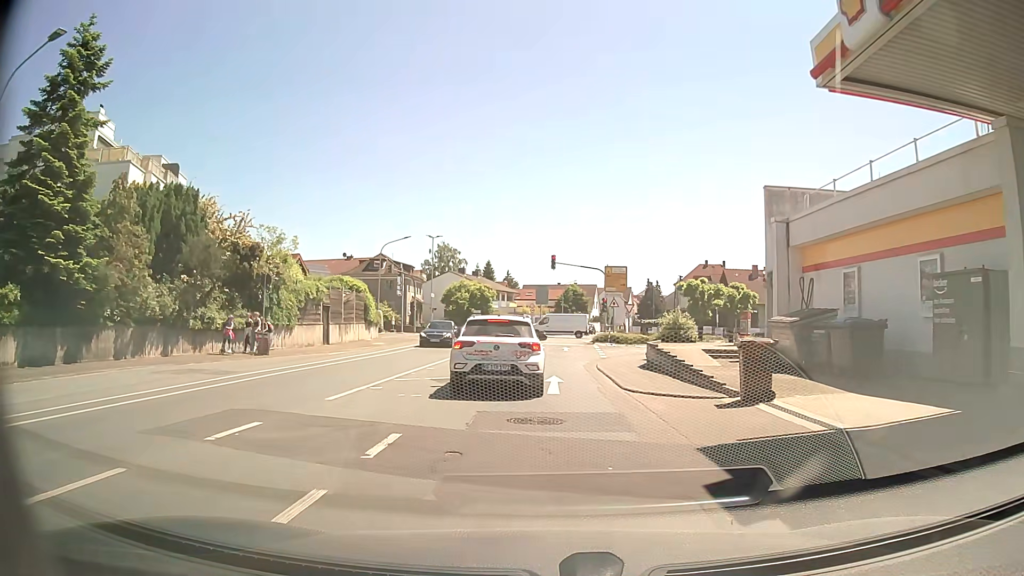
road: tertiary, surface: asphalt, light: Day
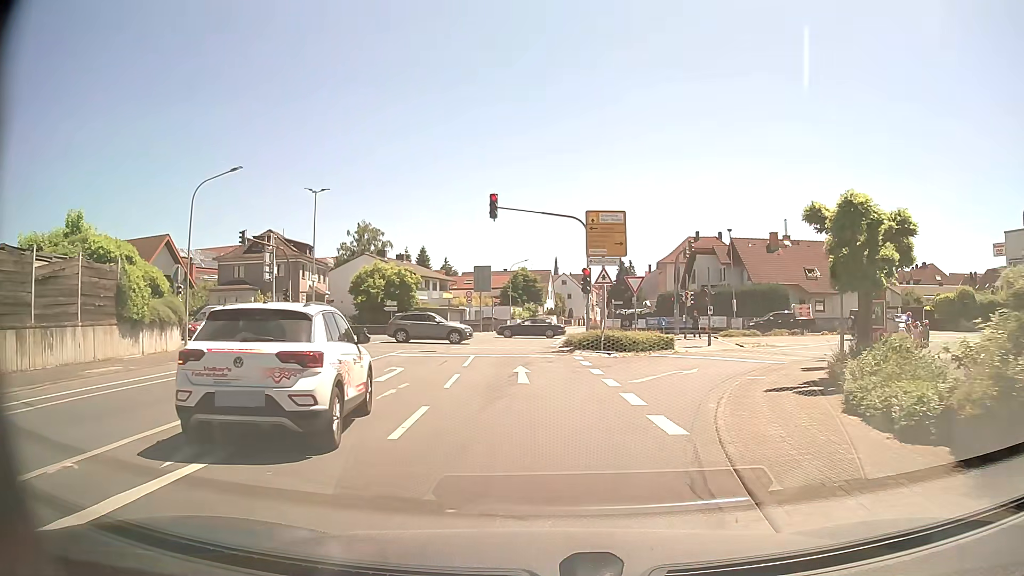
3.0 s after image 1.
(+0.4, +23.4) m; +4°
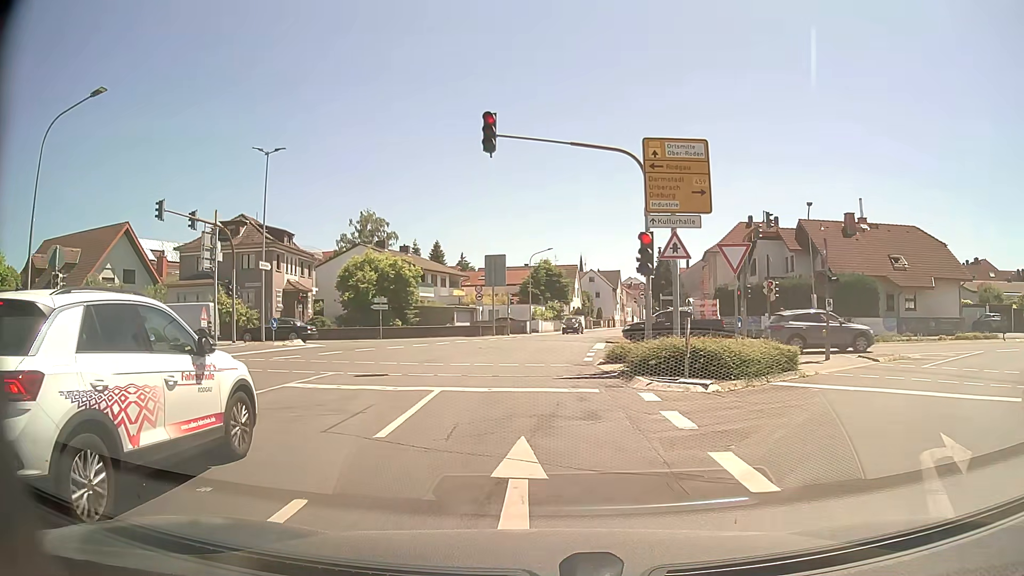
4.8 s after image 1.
(-0.1, +11.7) m; -2°
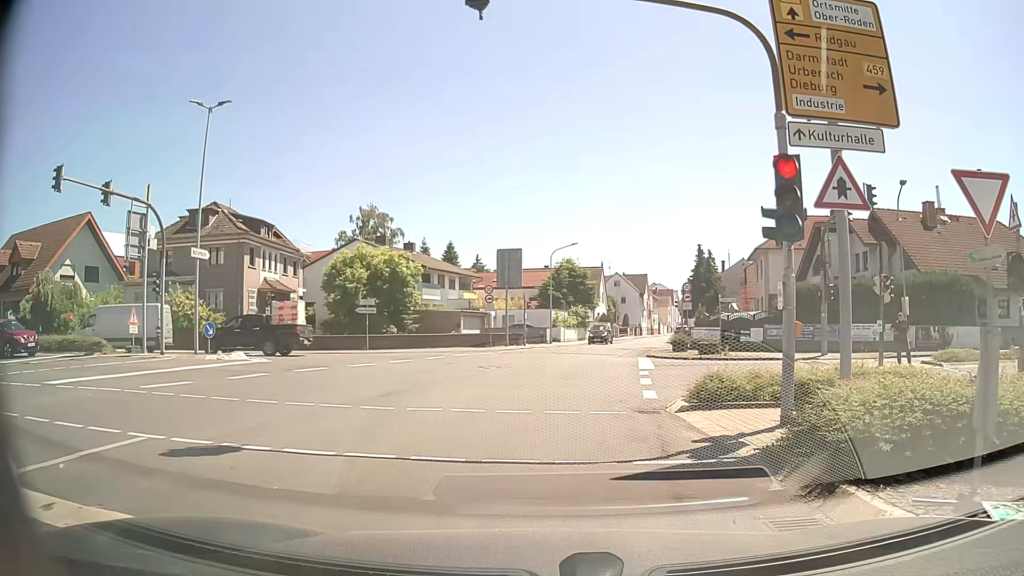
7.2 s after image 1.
(-0.1, +8.5) m; -2°
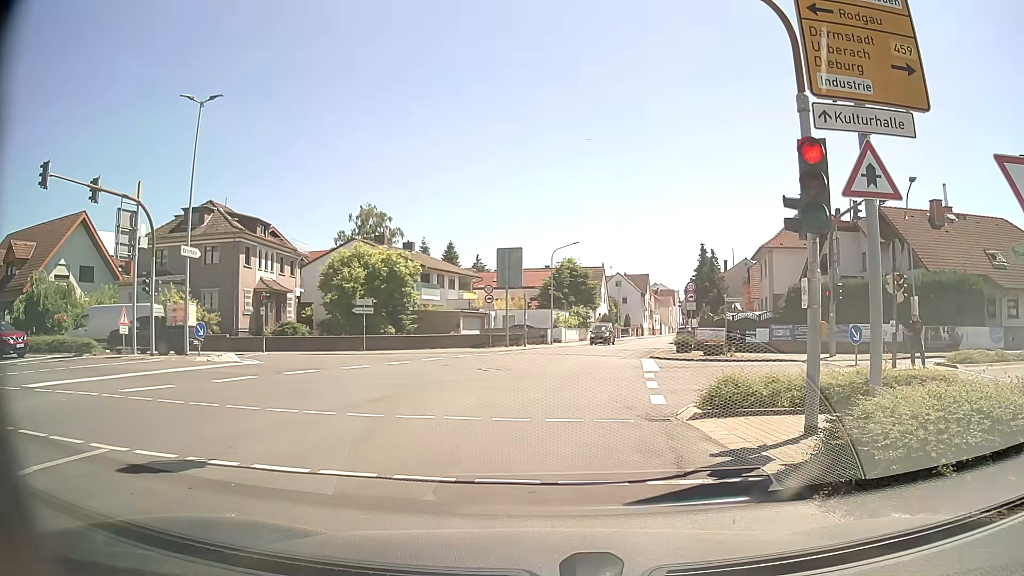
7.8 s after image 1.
(0.0, +0.8) m; 0°
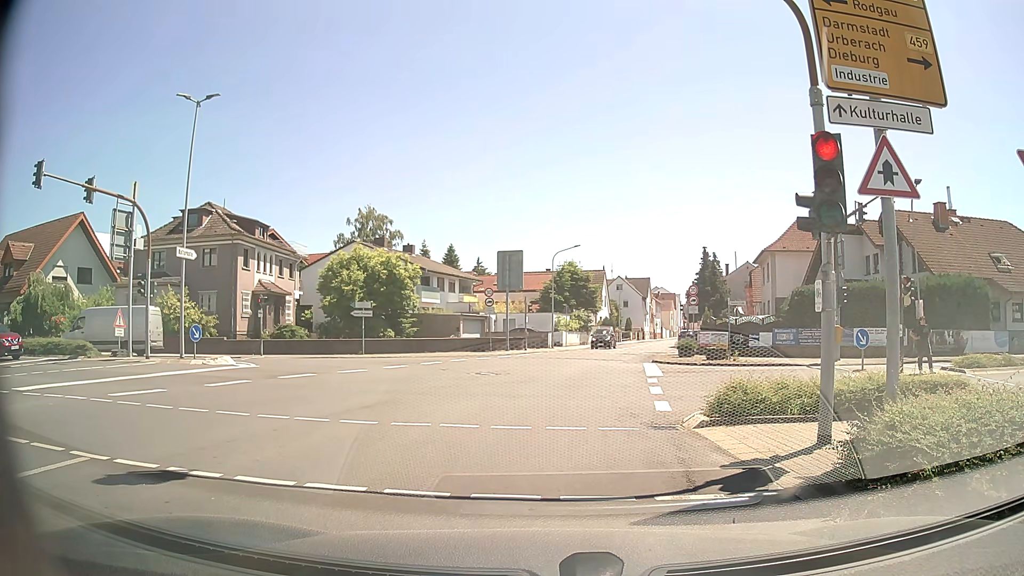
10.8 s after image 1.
(0.0, +0.5) m; 0°
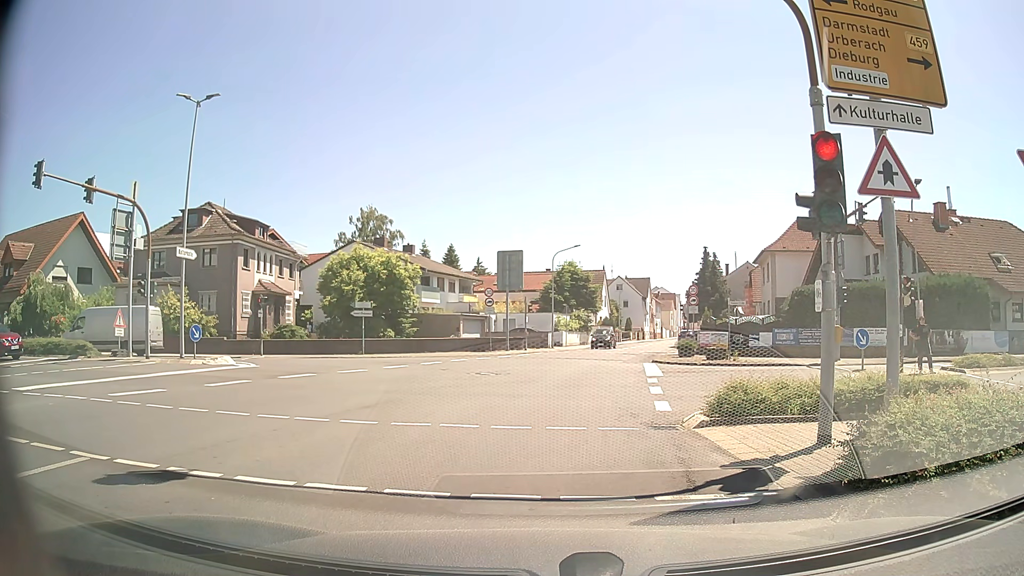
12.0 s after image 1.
(0.0, 0.0) m; 0°
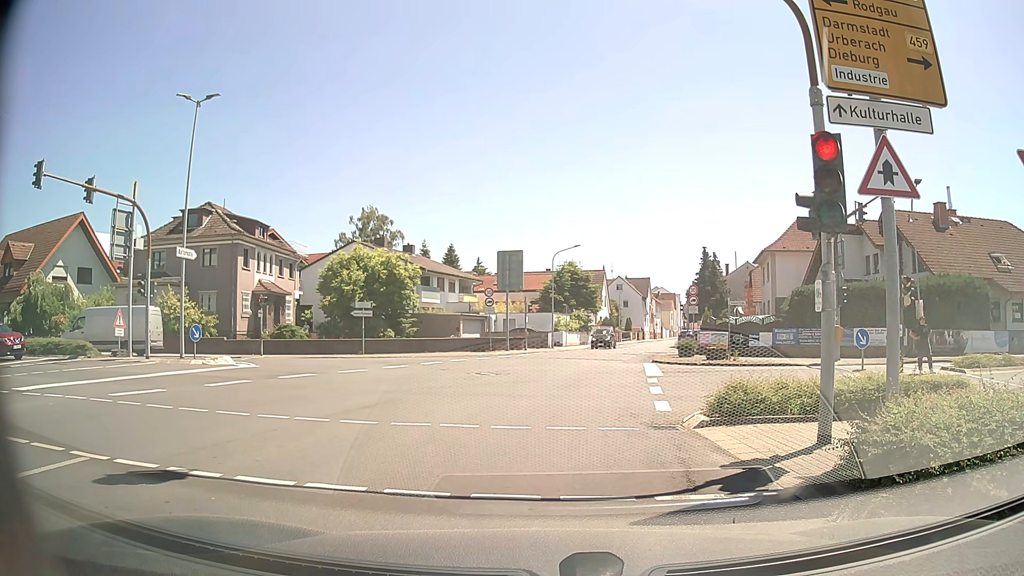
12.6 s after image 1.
(0.0, 0.0) m; 0°
(0, +10) (+1, +20) (+3, +30) (+5, +40) (+8, +49) (+10, +59) (+12, +69) (+15, +78) (+18, +88) (+21, +98) m
